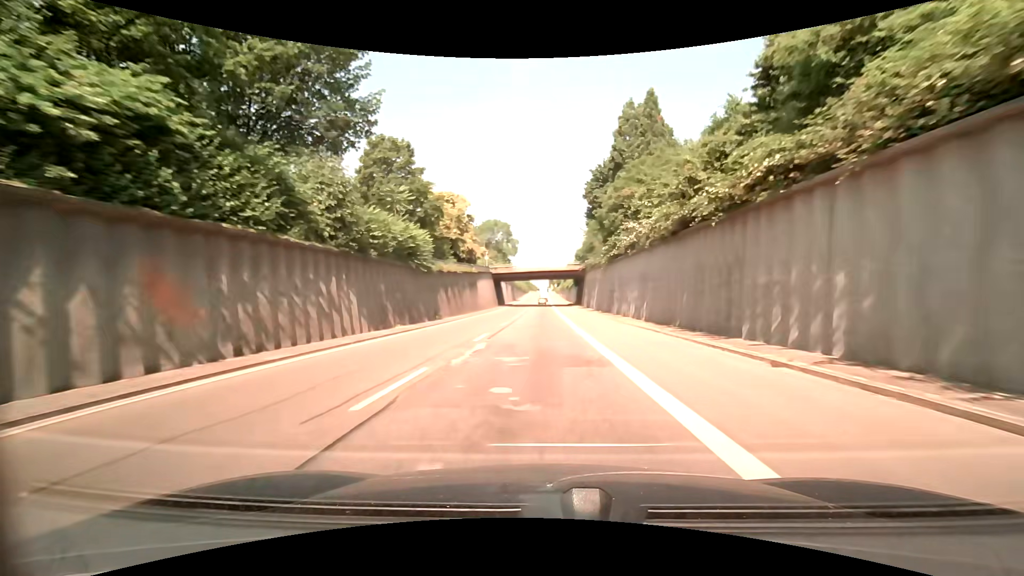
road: trunk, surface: asphalt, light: Day
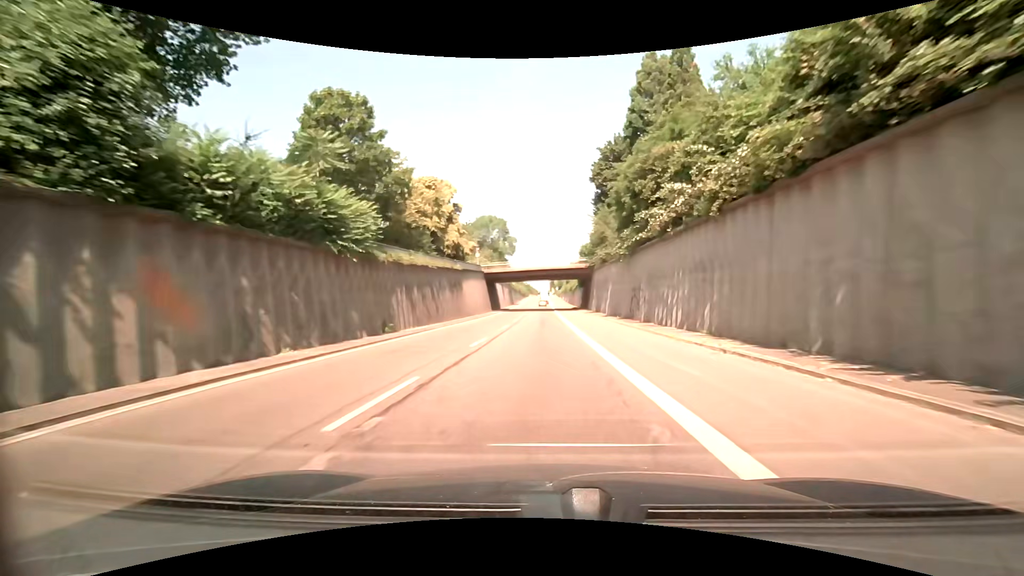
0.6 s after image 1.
(0.0, +12.1) m; 0°
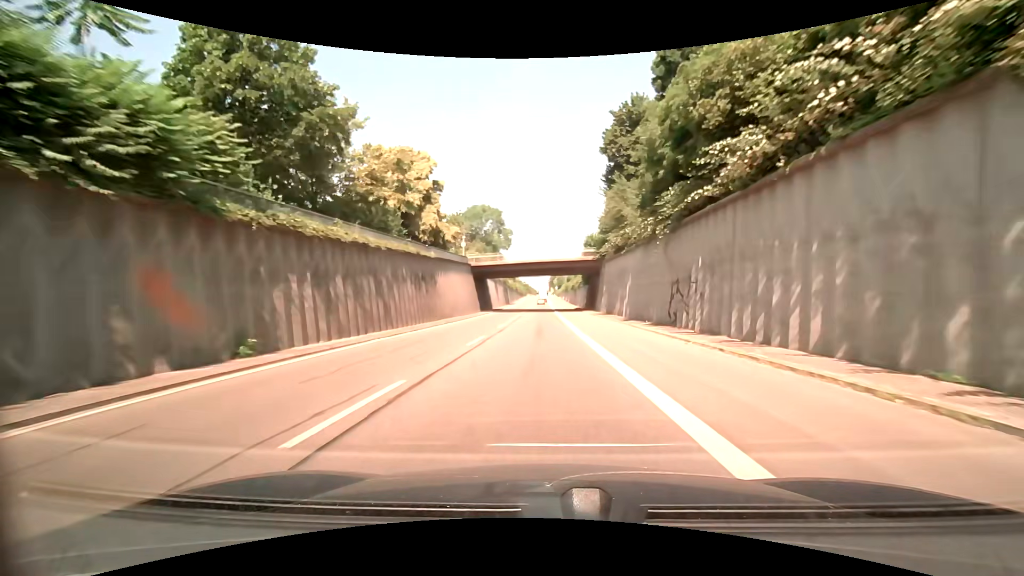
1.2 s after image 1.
(0.0, +12.1) m; 0°
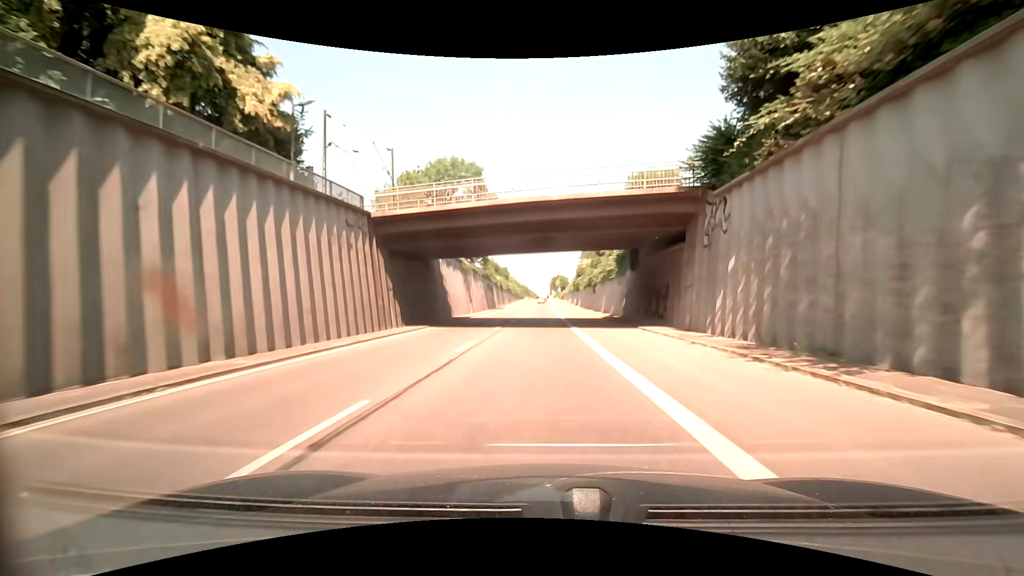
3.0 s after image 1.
(-0.2, +36.3) m; 0°
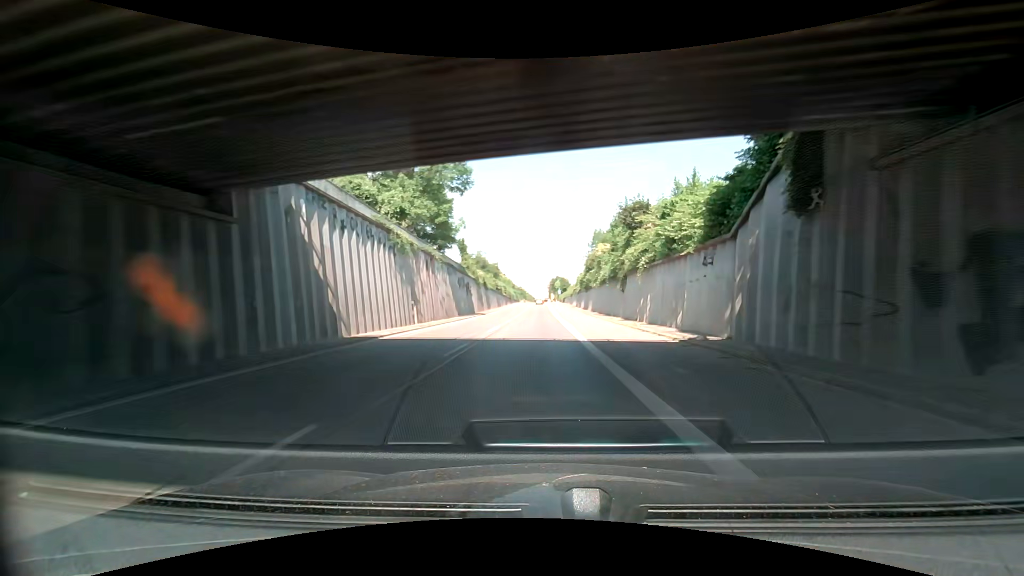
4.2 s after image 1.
(+0.1, +24.3) m; 0°
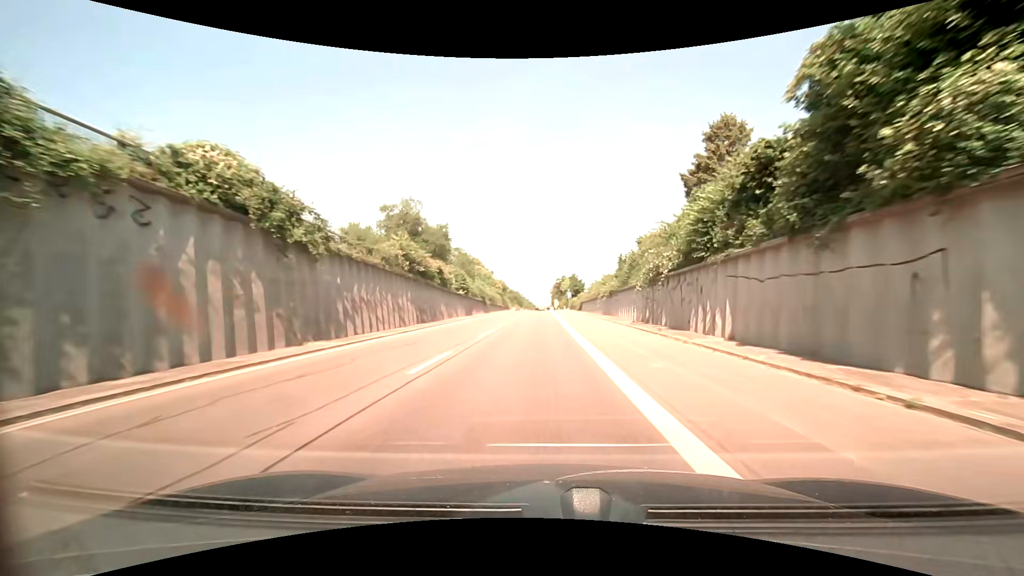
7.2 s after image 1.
(+0.9, +60.3) m; 0°
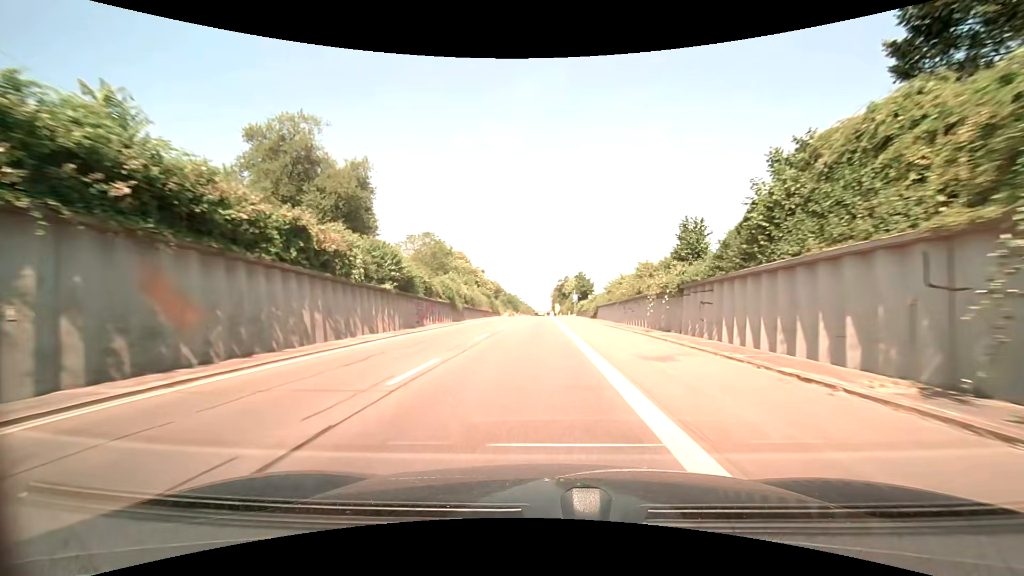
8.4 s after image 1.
(-0.1, +24.1) m; 0°
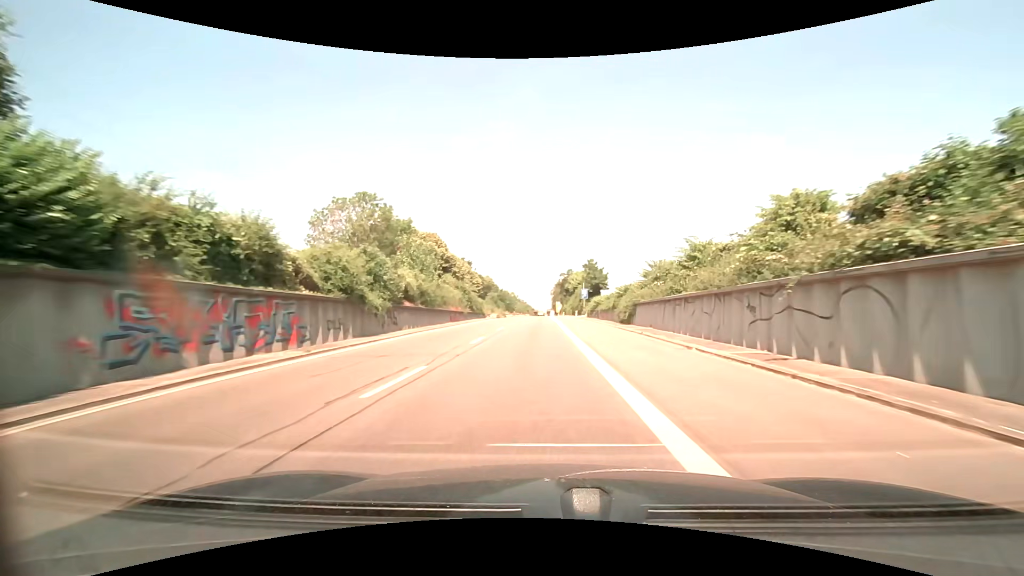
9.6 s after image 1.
(0.0, +24.0) m; 0°
(0, +10) (0, +20) (0, +30) (0, +40) (0, +50) (0, +60) (0, +70) (0, +80) (0, +90) (0, +100) m
